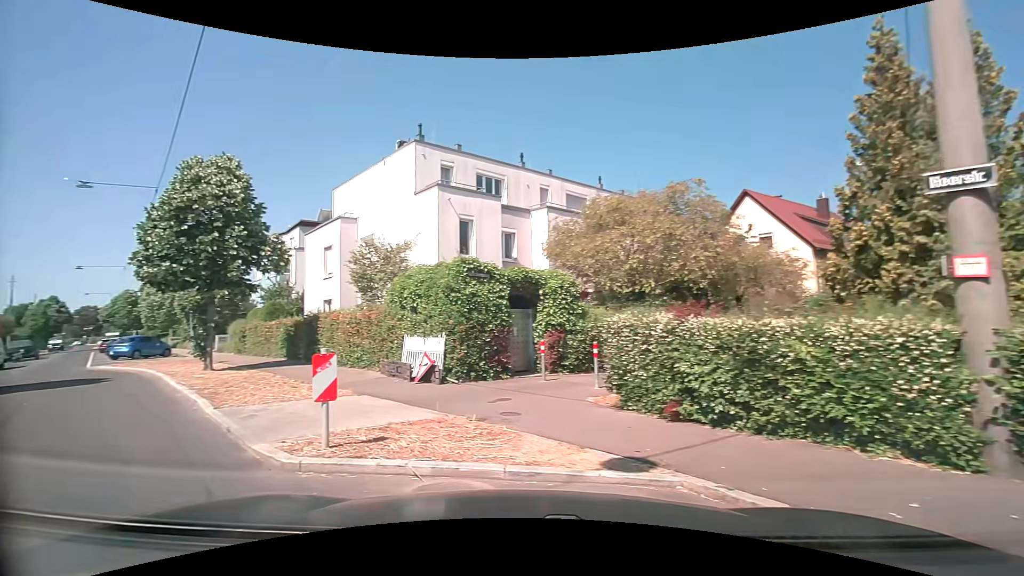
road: residential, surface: asphalt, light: Day
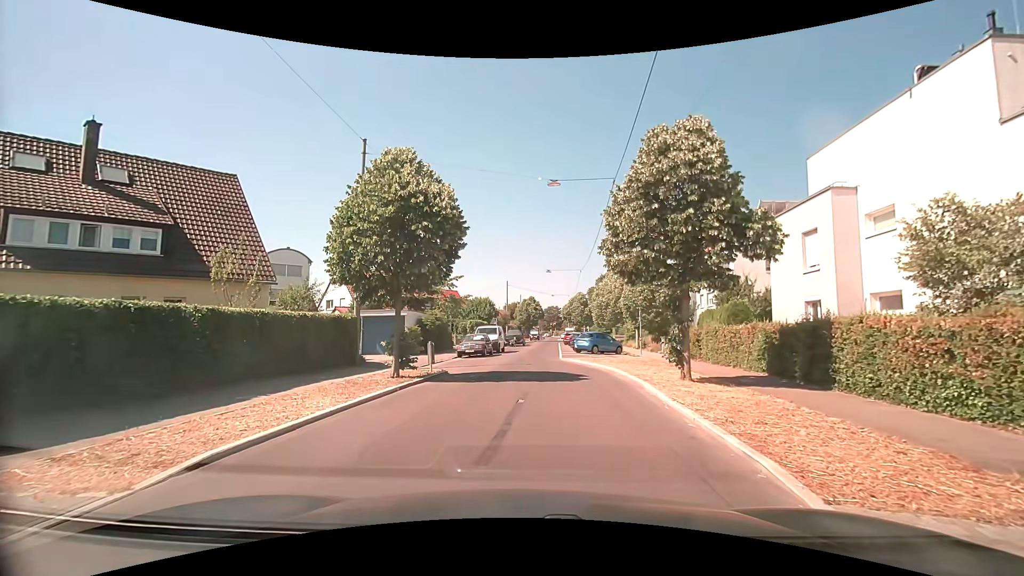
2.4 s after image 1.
(-3.1, +4.7) m; -48°
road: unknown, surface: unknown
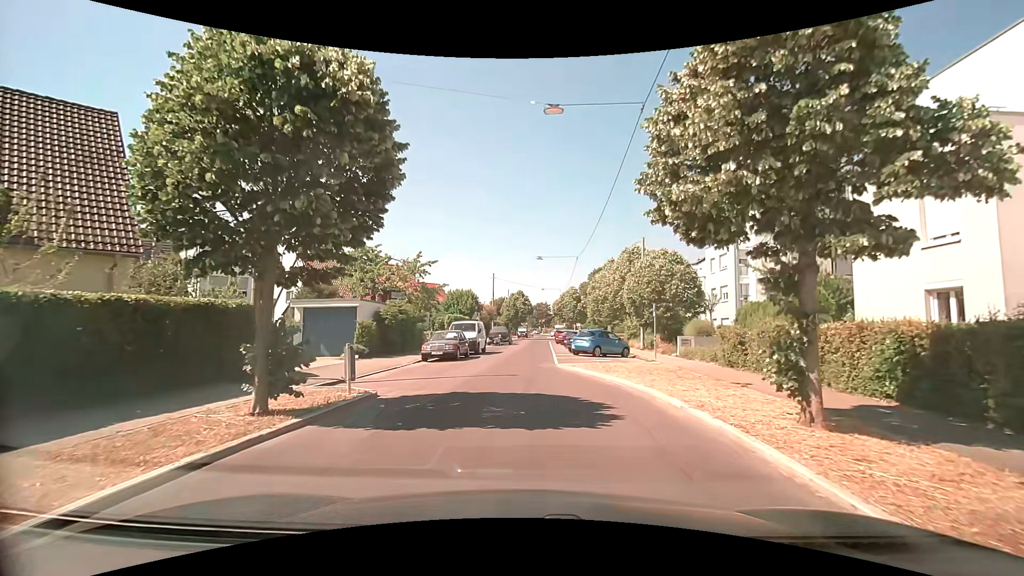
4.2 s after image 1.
(+0.1, +7.2) m; +1°
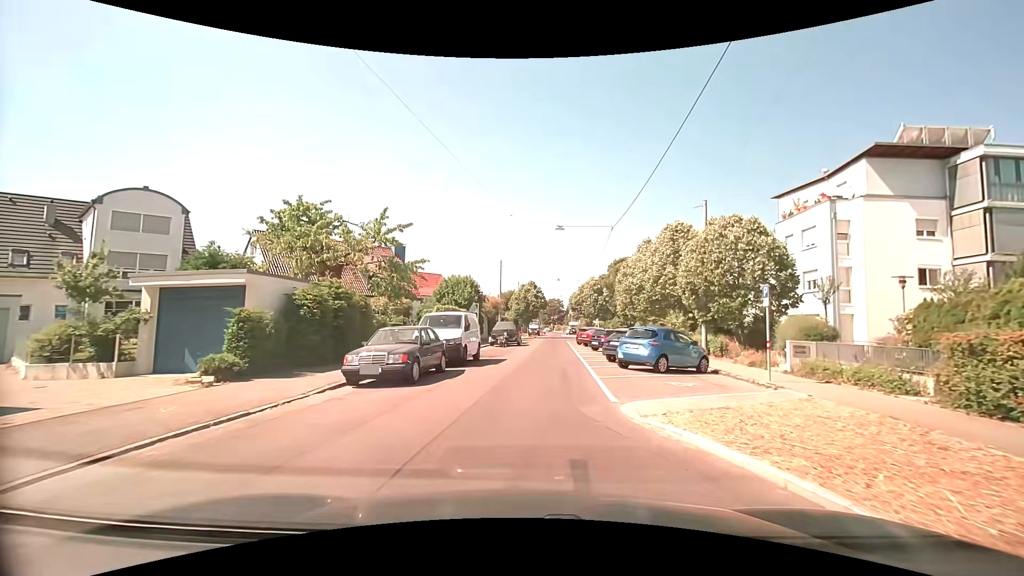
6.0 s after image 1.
(-0.1, +11.3) m; -2°
